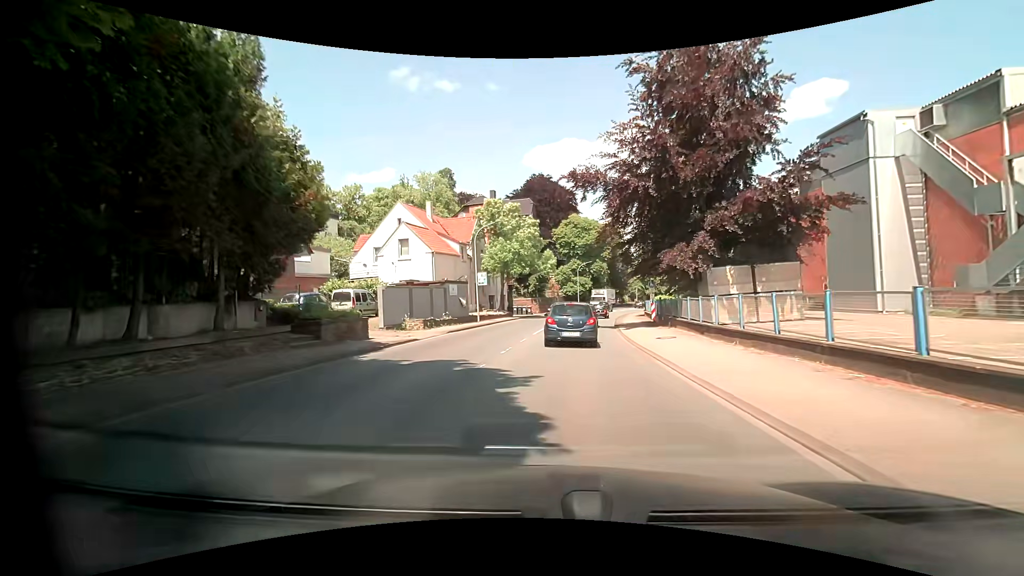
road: primary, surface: asphalt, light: Day
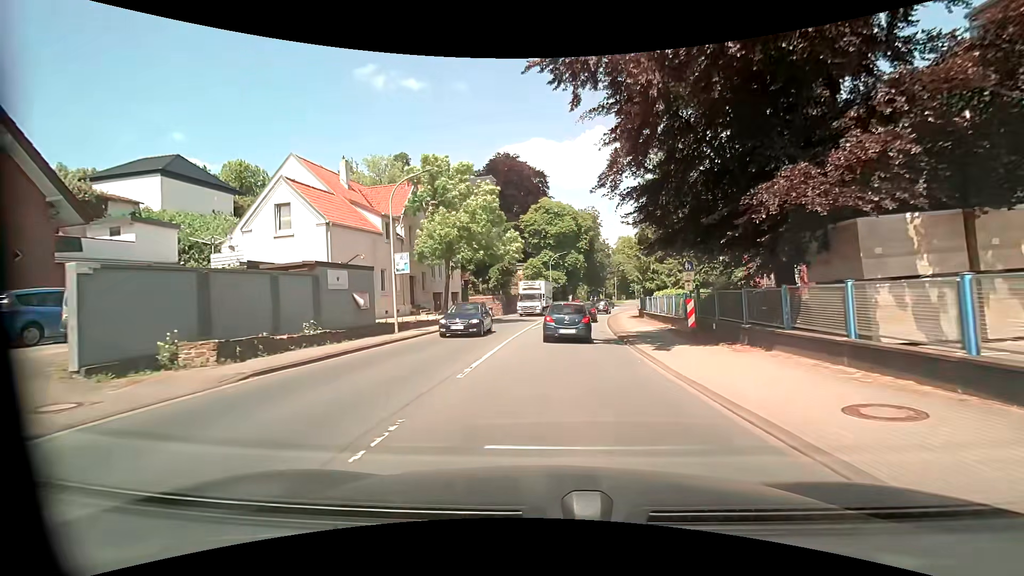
(+0.4, +14.0) m; +3°
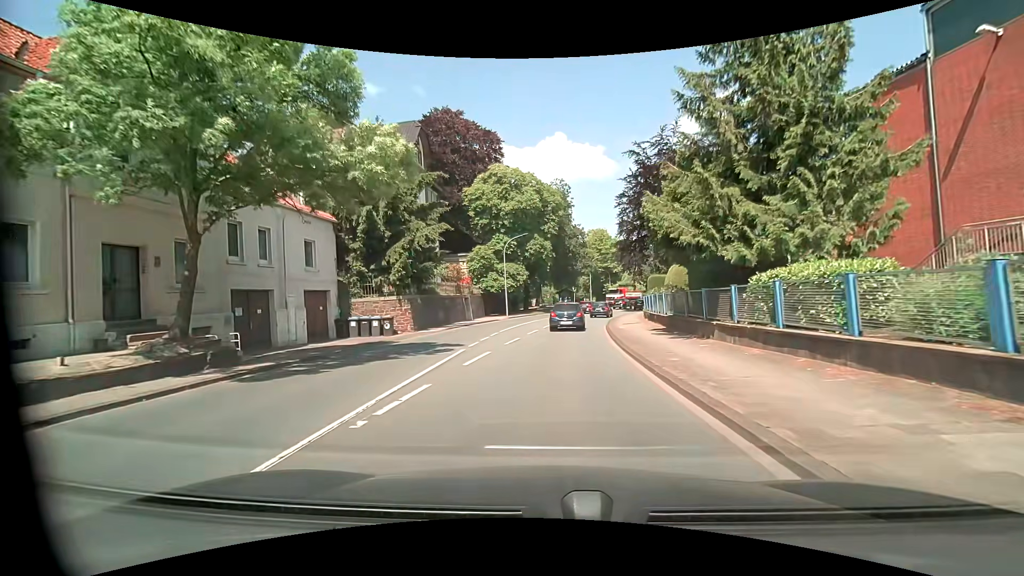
(+1.0, +21.7) m; +5°
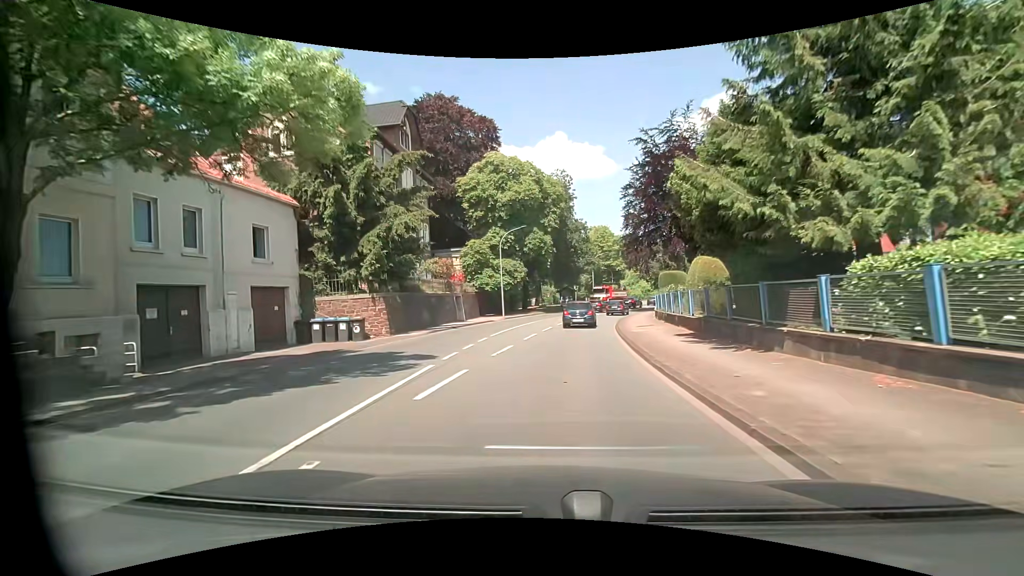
(-0.1, +4.3) m; -1°
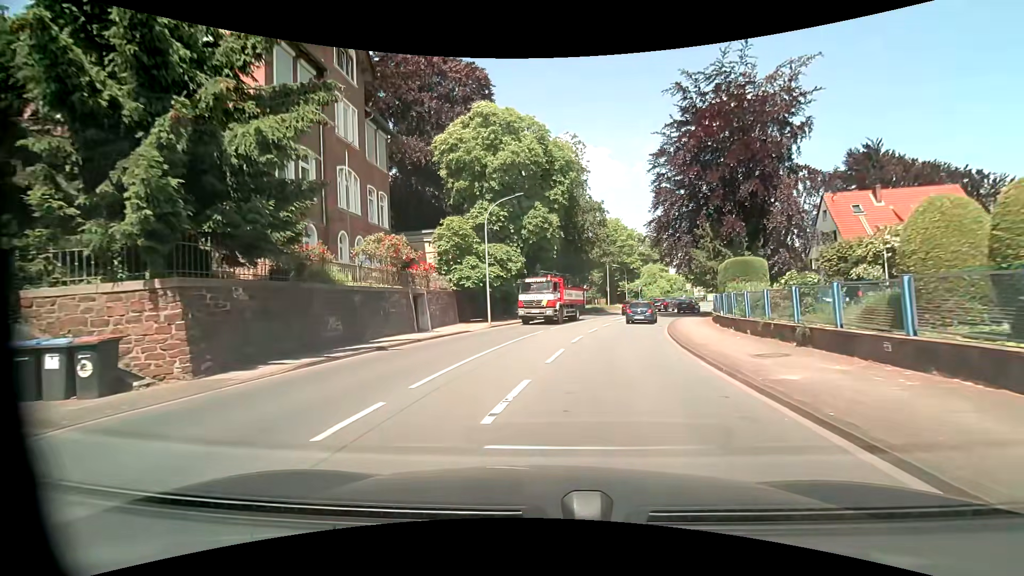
(-0.1, +13.5) m; 0°
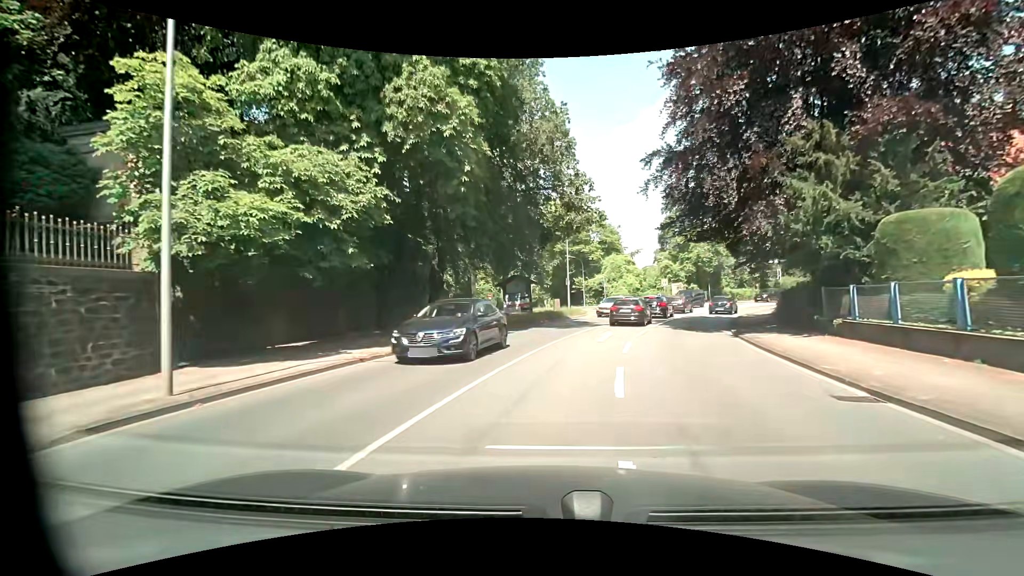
(+1.4, +22.4) m; +7°
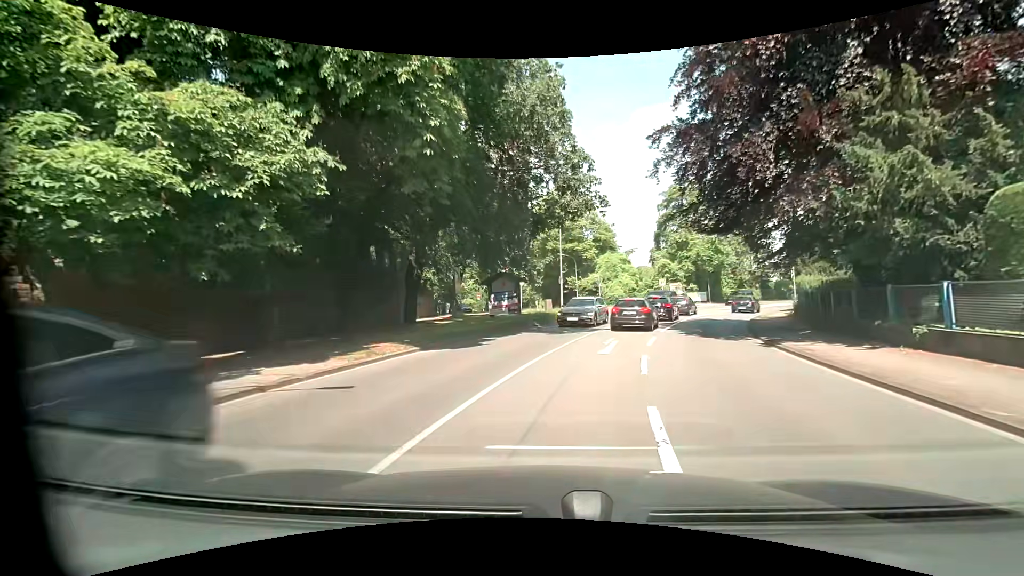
(0.0, +3.8) m; +1°
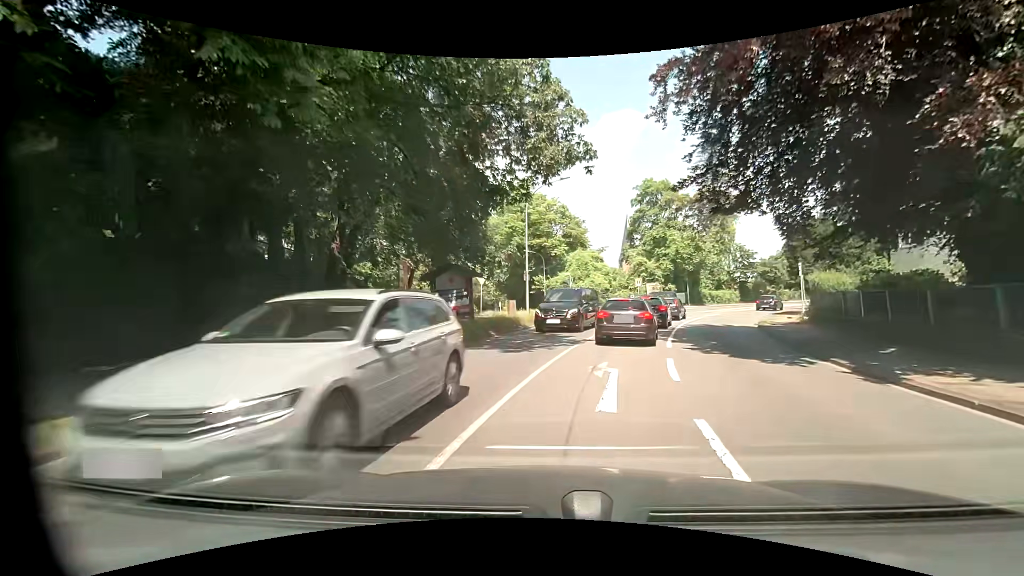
(+0.1, +6.7) m; +3°
